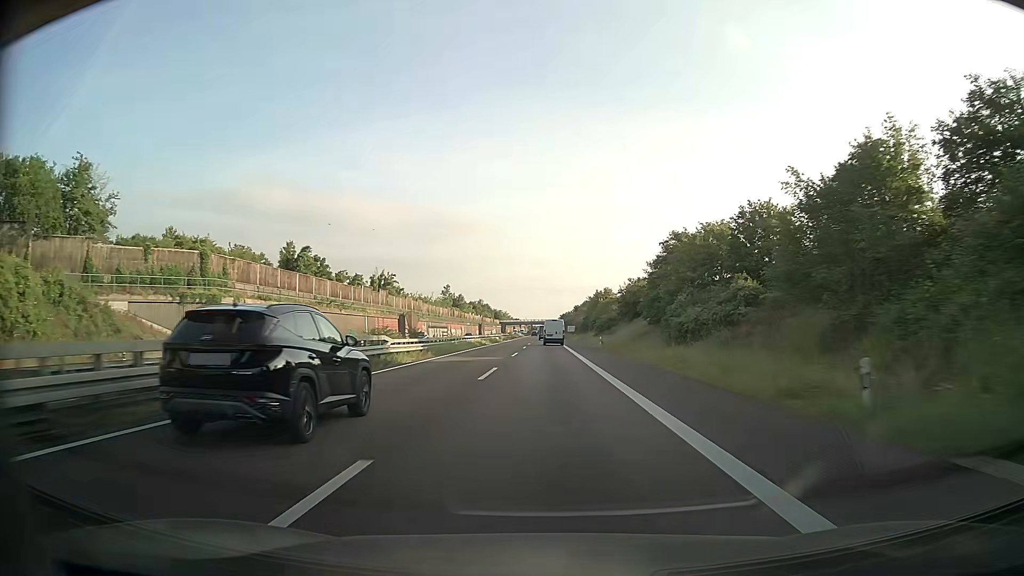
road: trunk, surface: asphalt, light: Day
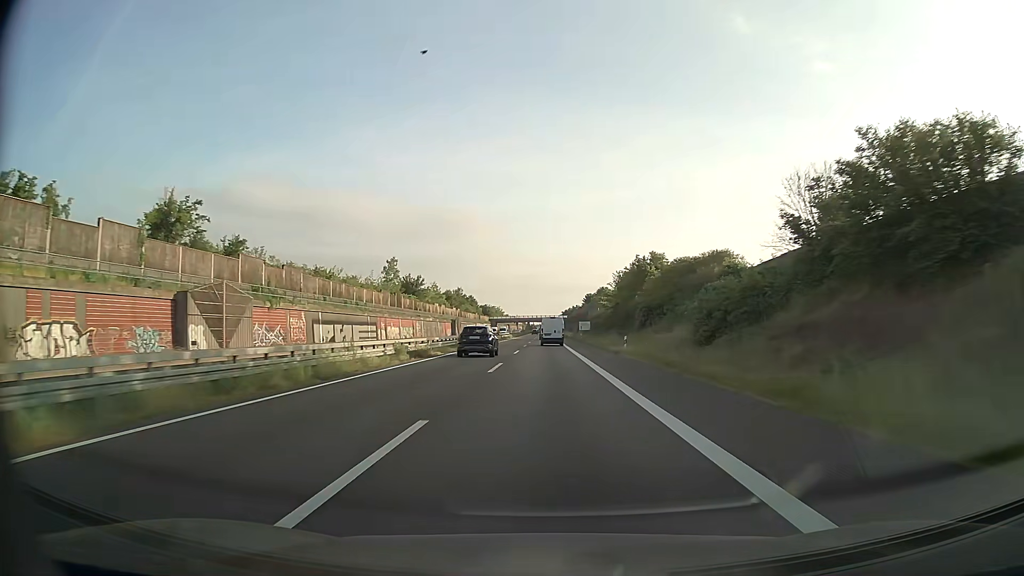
(-0.1, +69.1) m; 0°
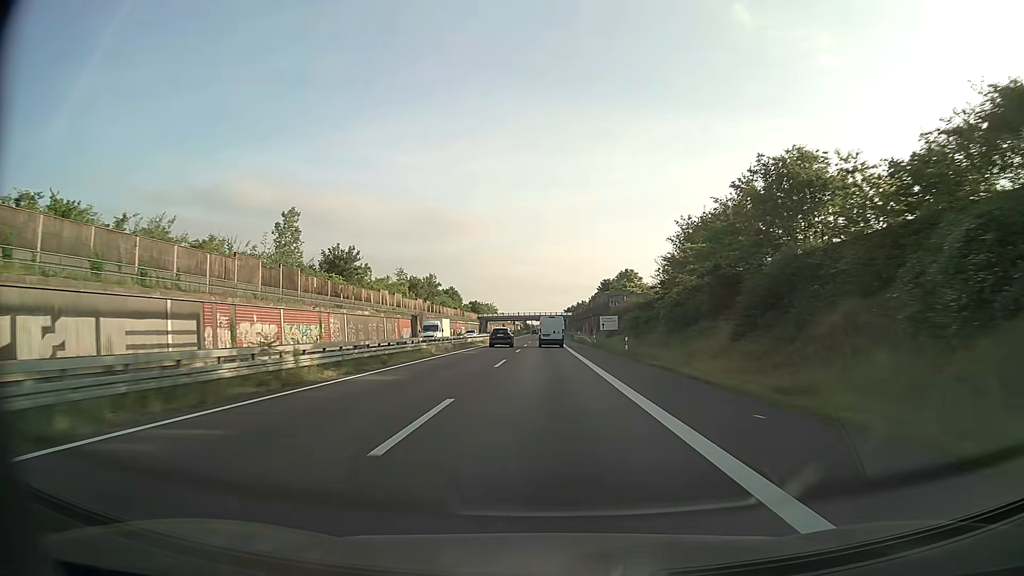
(-0.1, +50.9) m; 0°
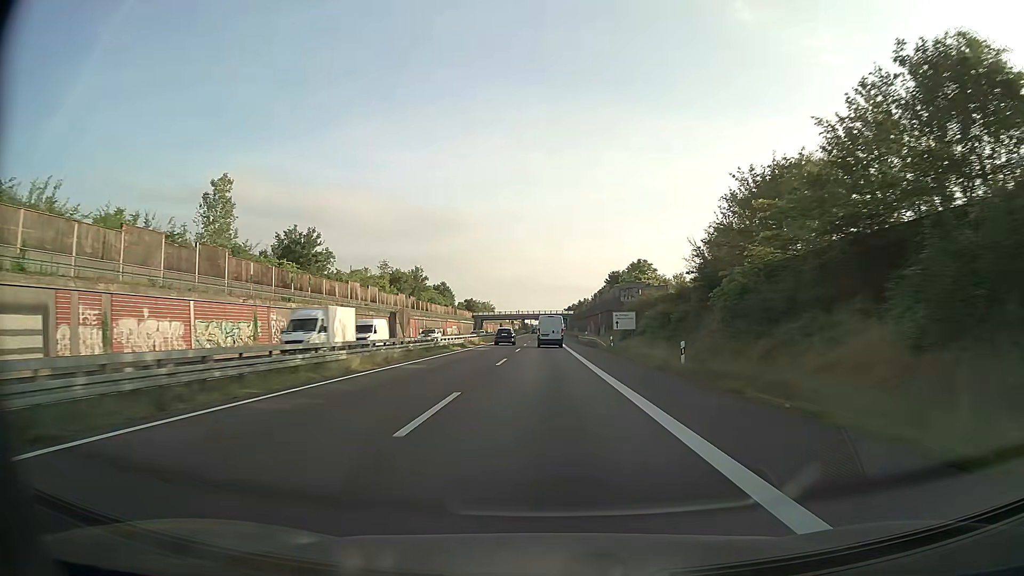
(0.0, +16.7) m; 0°
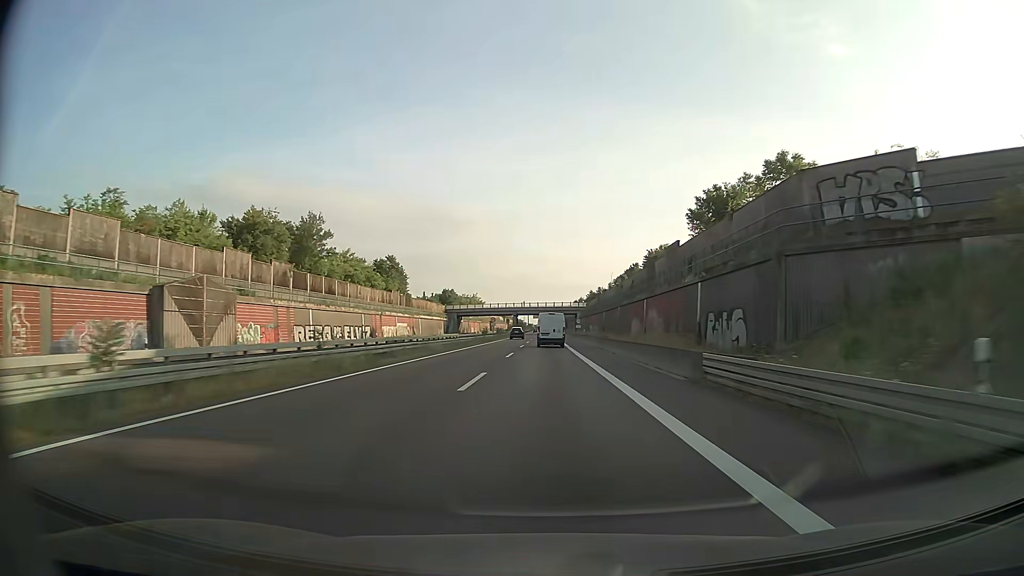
(-0.1, +65.9) m; 0°
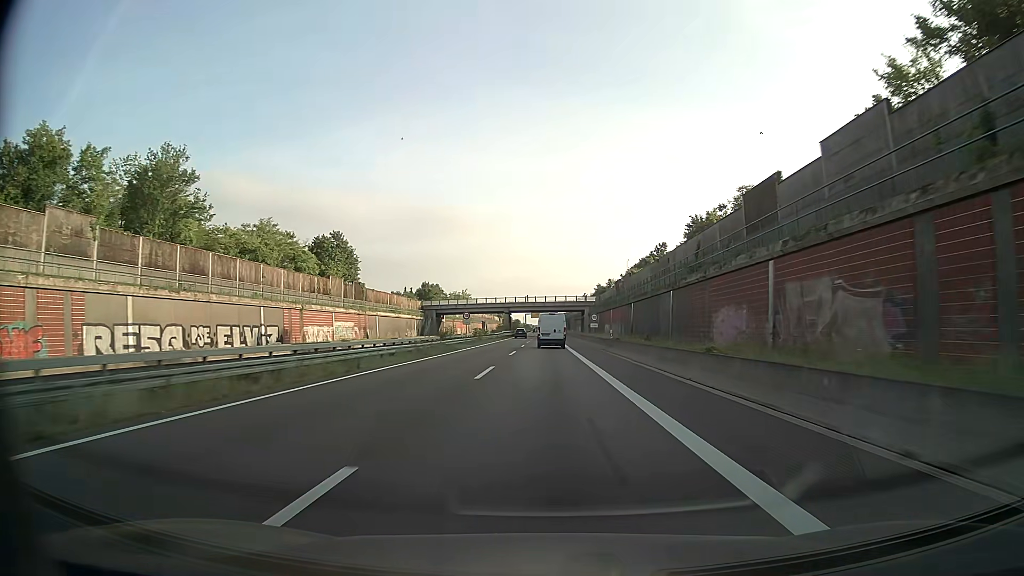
(0.0, +32.3) m; 0°
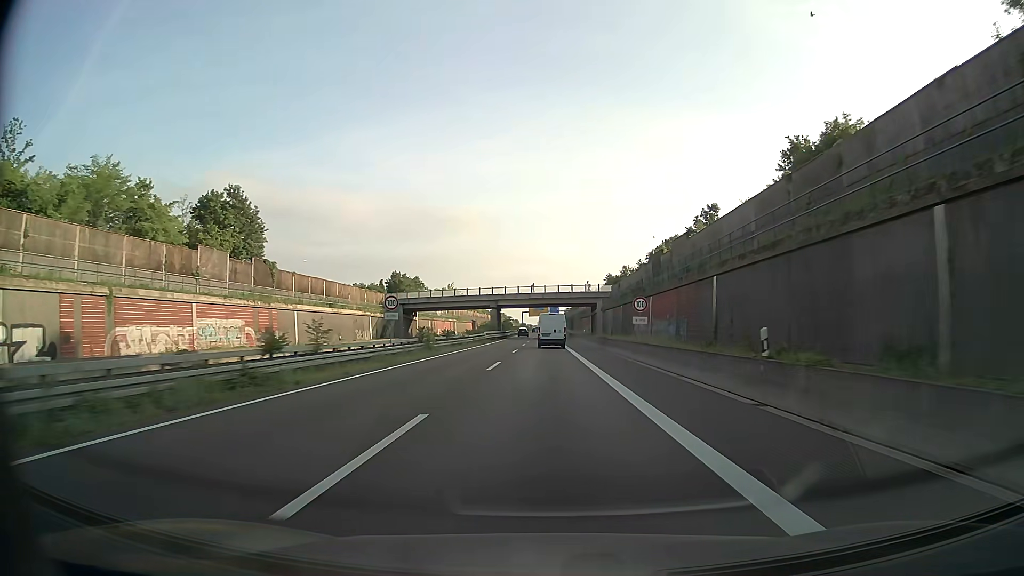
(0.0, +31.8) m; 0°
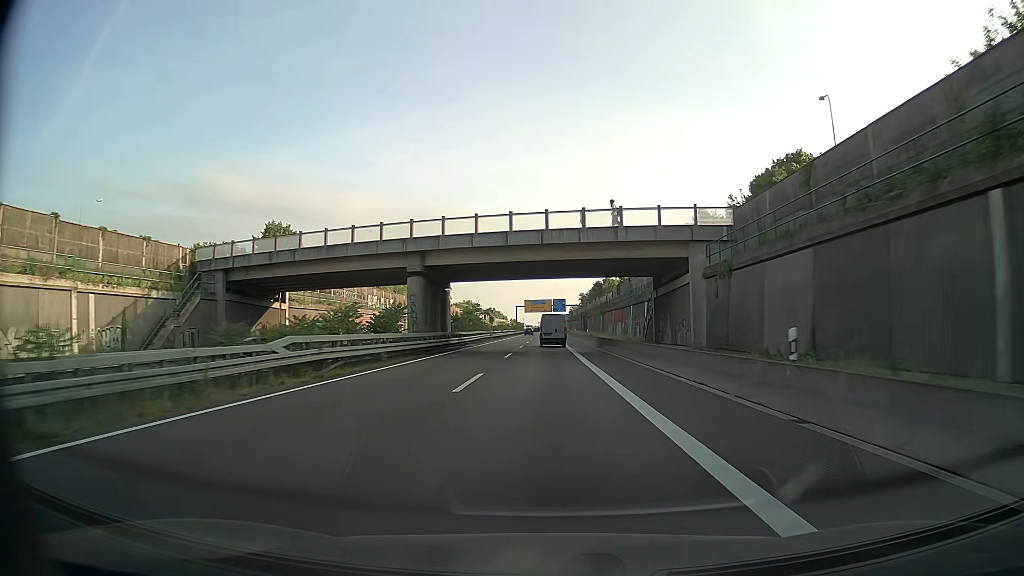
(0.0, +62.3) m; 0°
(0, +10) (0, +20) (0, +30) (0, +40) (0, +50) (0, +60) (0, +70) (0, +80) (0, +90) (0, +100) m
